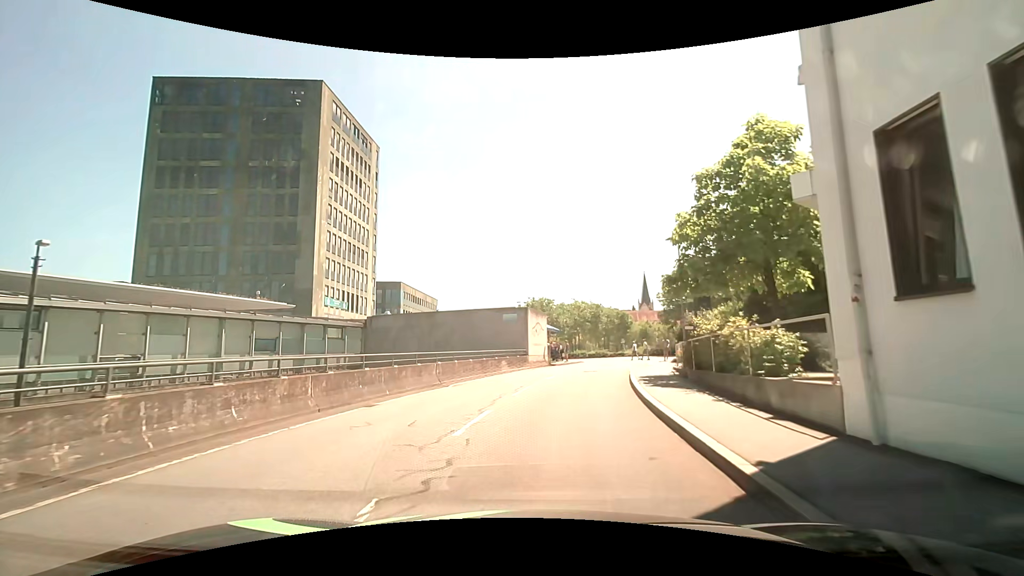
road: residential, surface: asphalt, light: Day
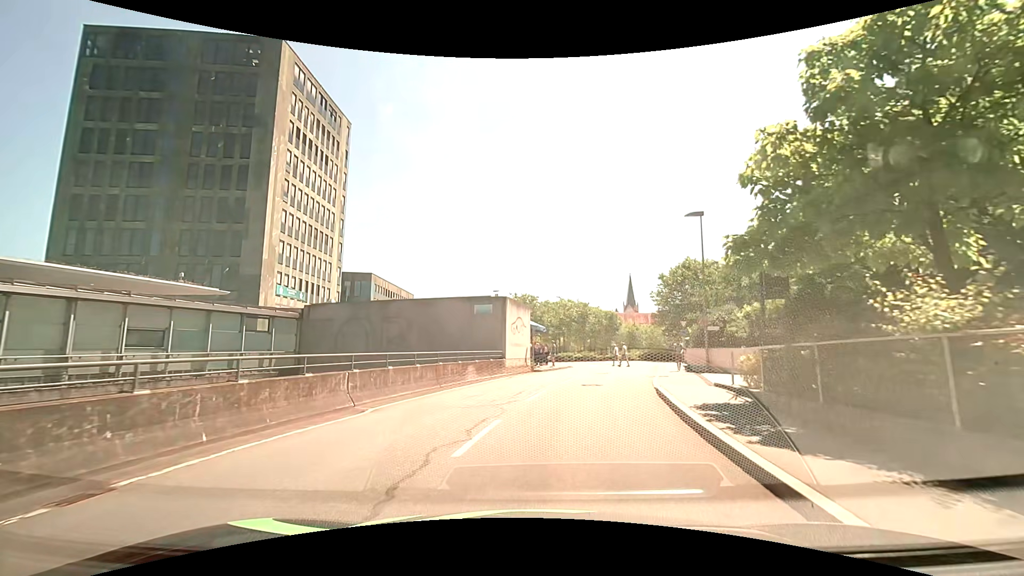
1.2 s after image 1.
(+0.3, +7.4) m; +3°
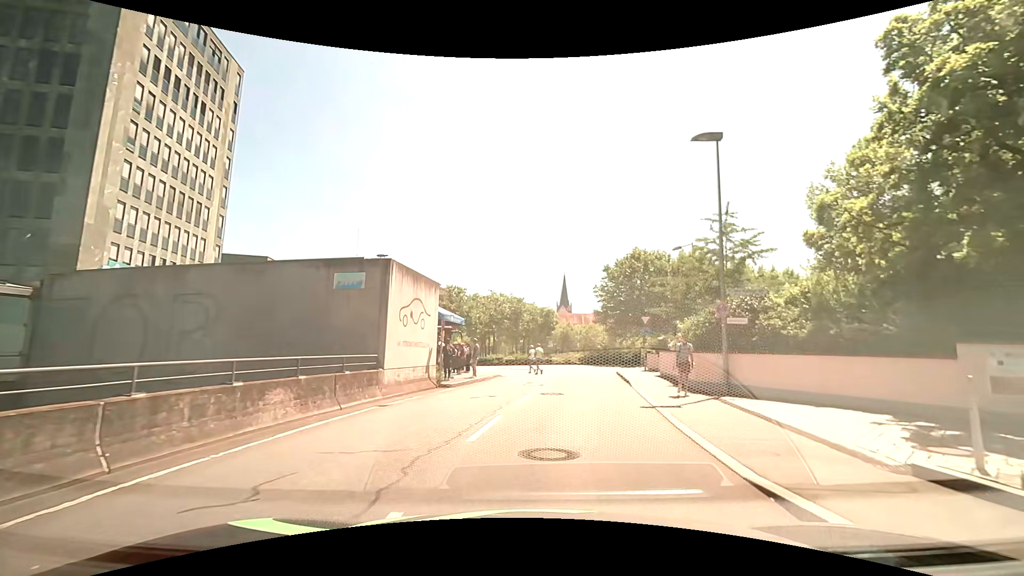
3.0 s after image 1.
(+0.7, +10.8) m; +9°
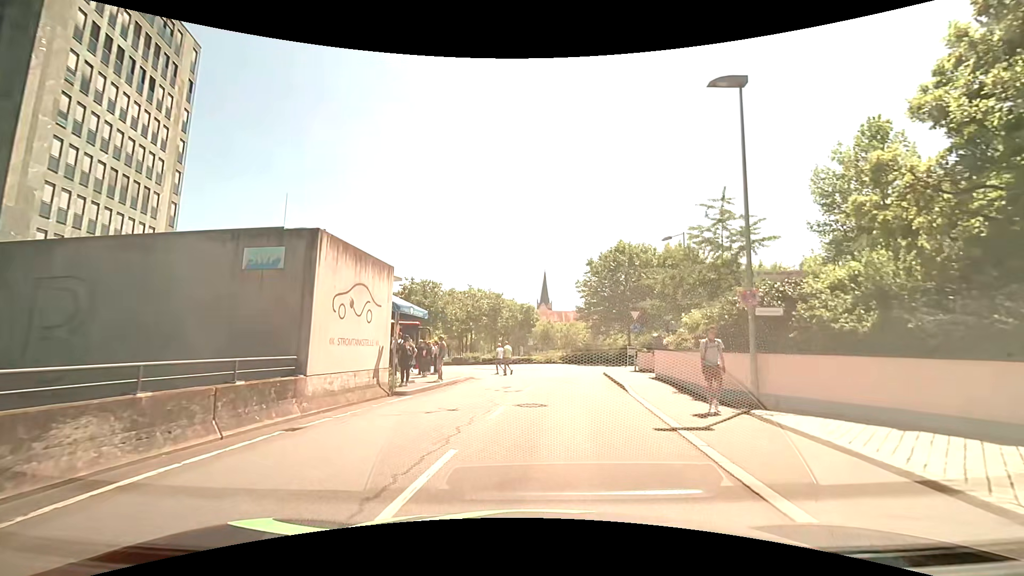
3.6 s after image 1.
(+0.1, +3.5) m; +2°
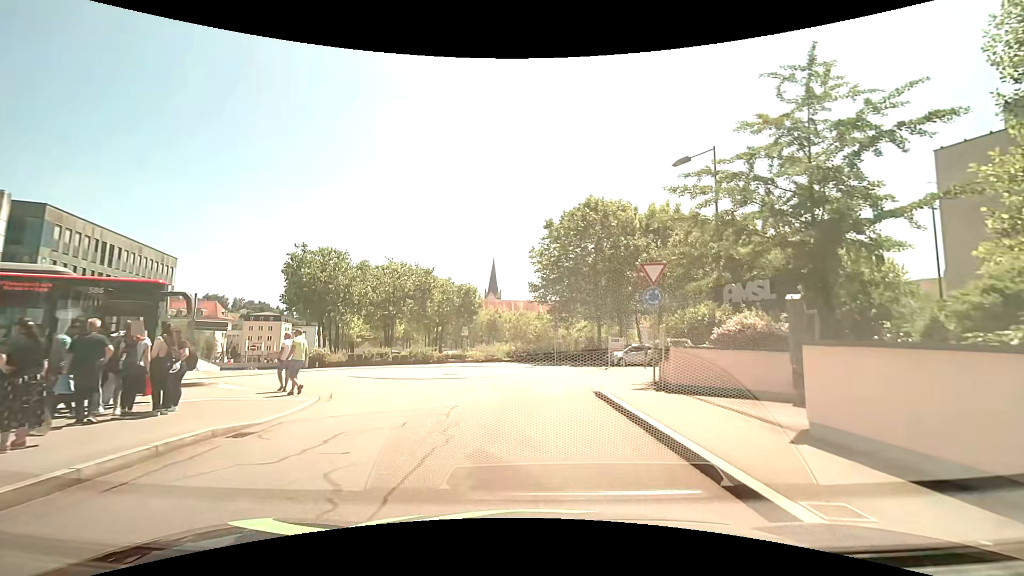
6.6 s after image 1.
(+0.9, +15.7) m; +5°
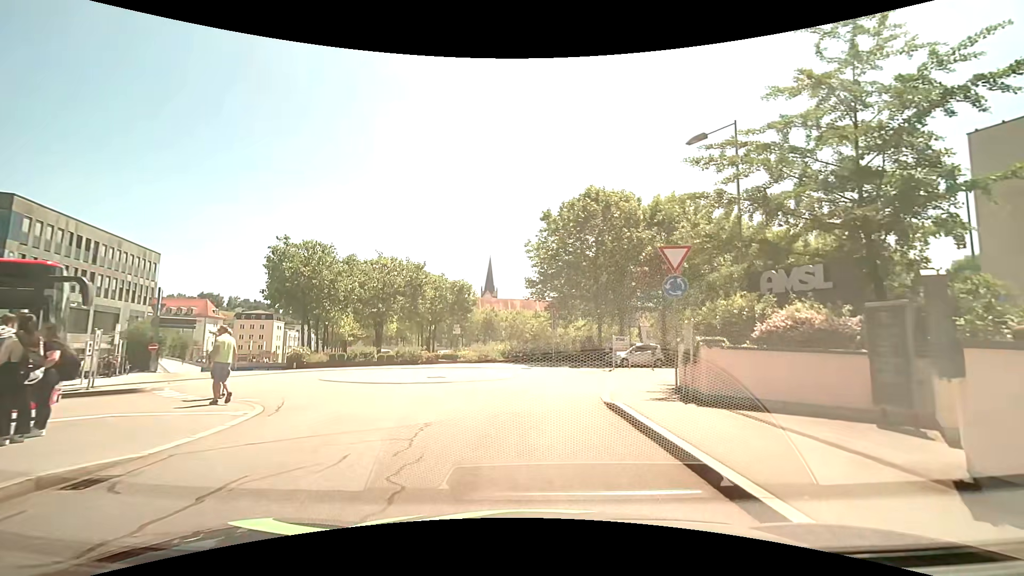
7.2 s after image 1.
(0.0, +2.6) m; 0°
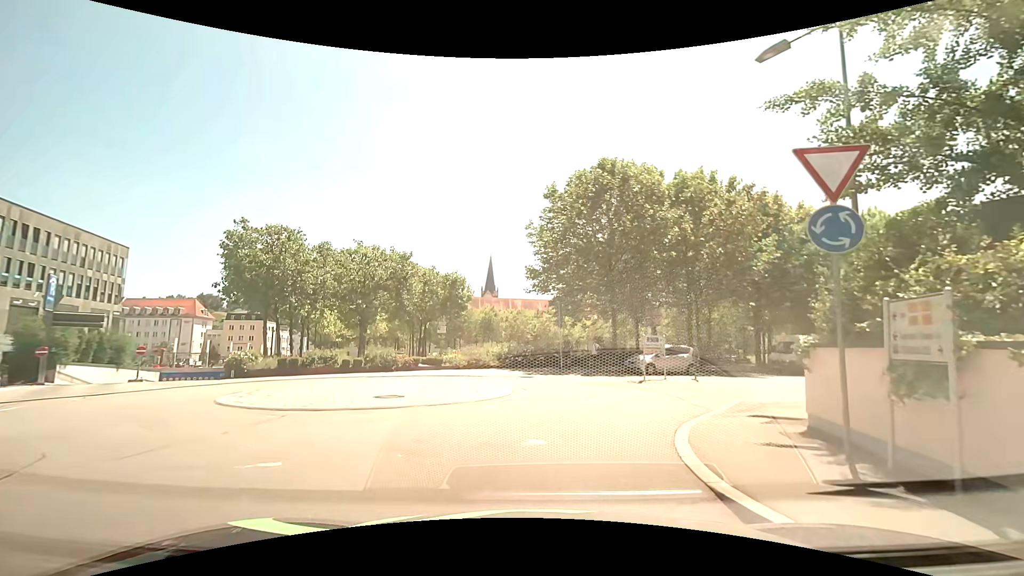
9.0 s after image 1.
(+0.1, +6.3) m; +1°
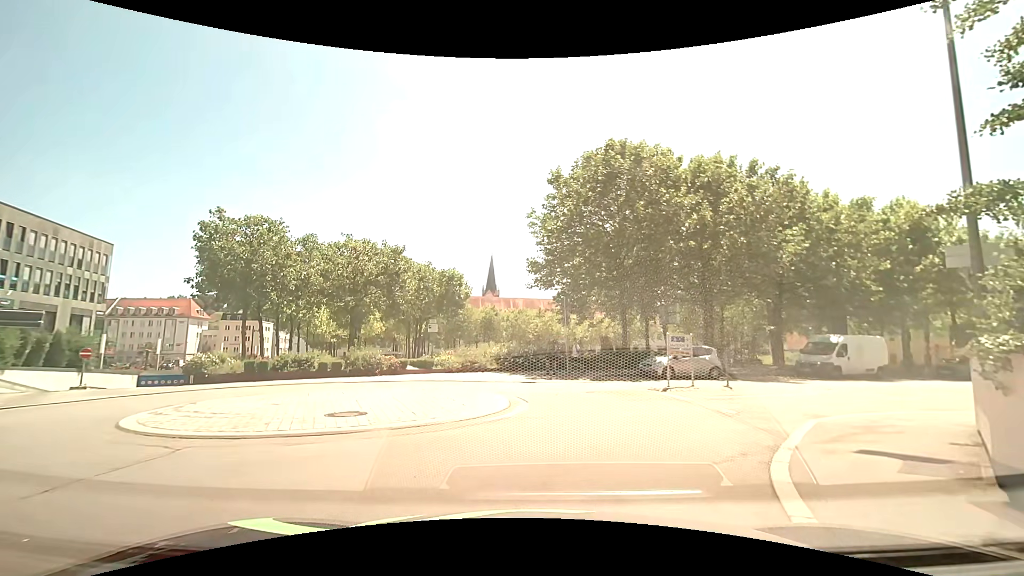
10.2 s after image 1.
(0.0, +2.9) m; 0°
